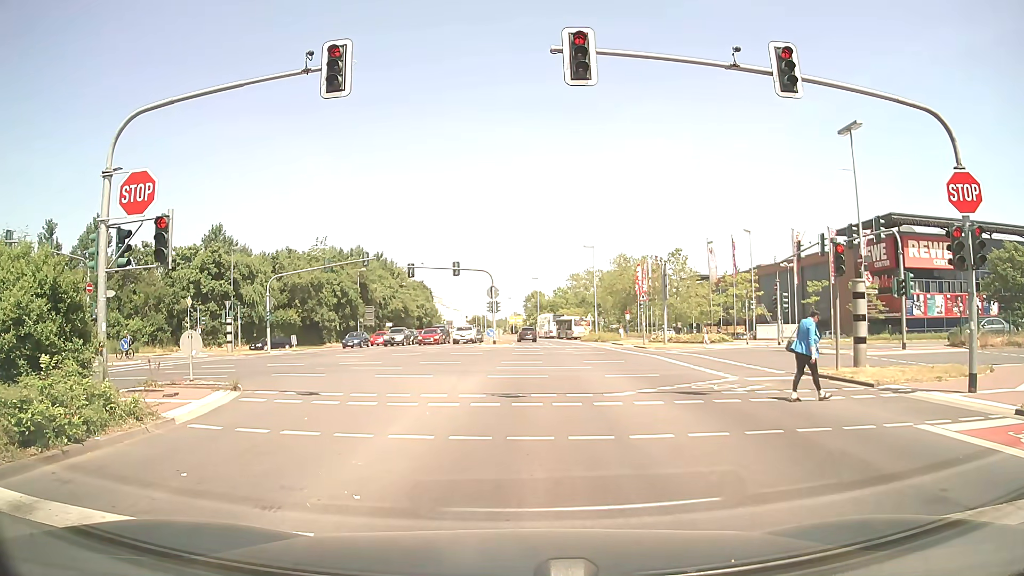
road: secondary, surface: asphalt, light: Day
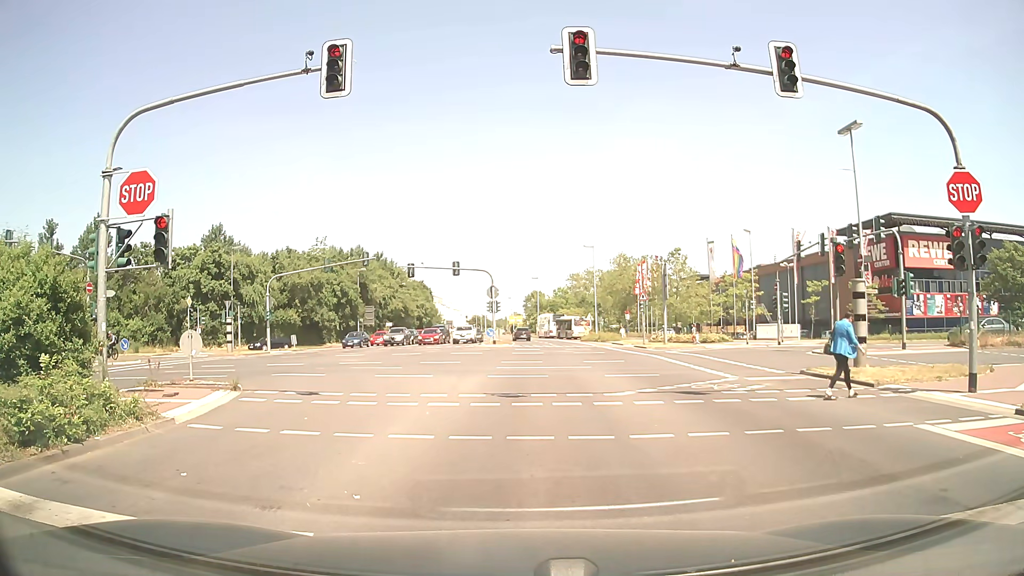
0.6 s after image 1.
(0.0, 0.0) m; 0°
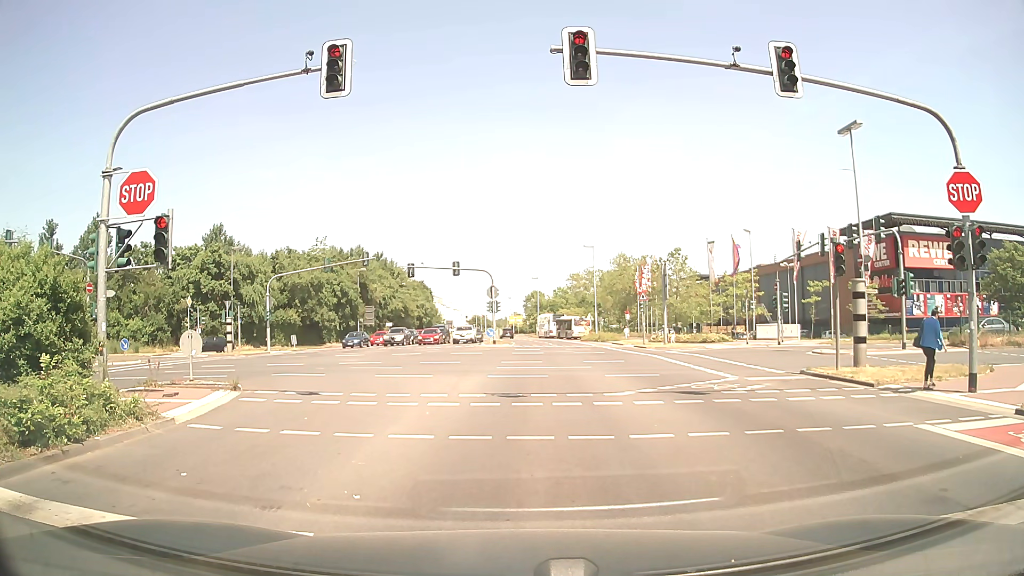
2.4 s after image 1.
(0.0, 0.0) m; 0°
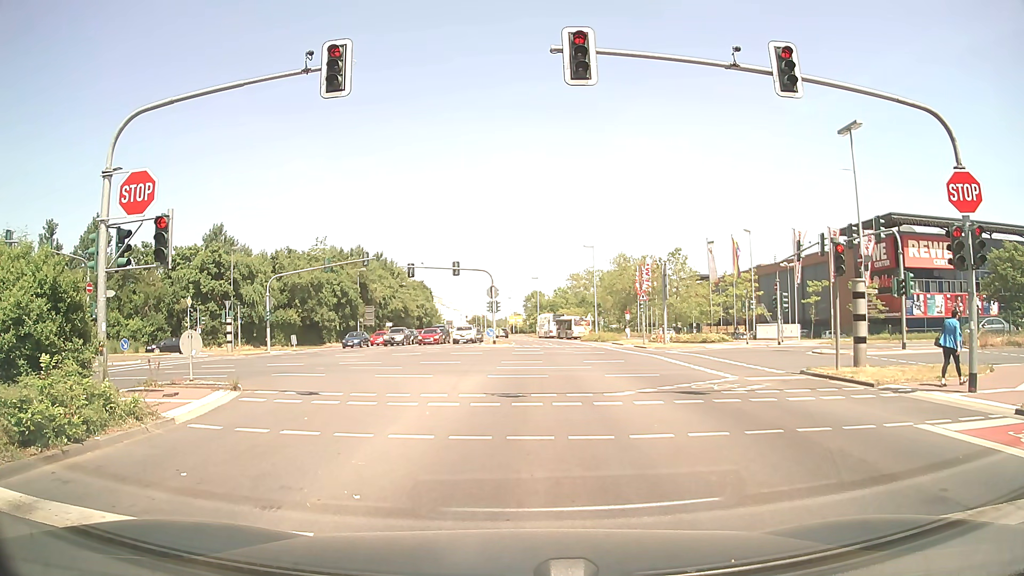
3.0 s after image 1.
(0.0, 0.0) m; 0°
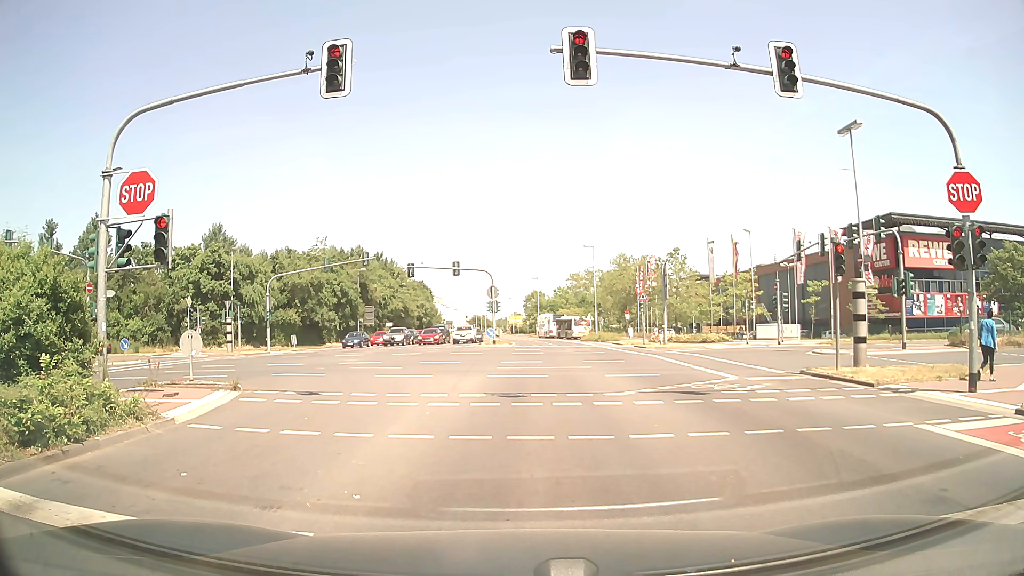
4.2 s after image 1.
(0.0, 0.0) m; 0°
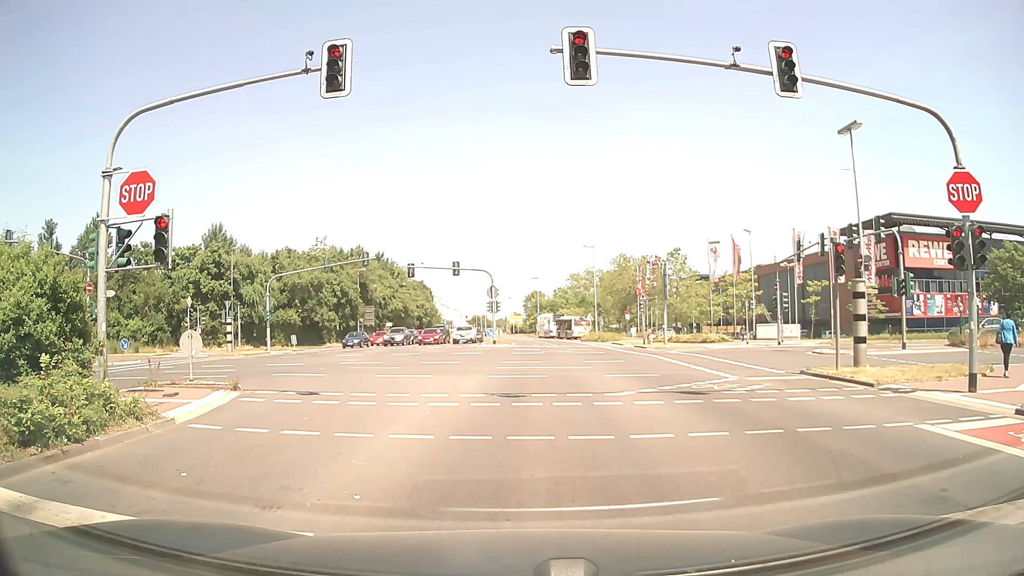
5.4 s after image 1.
(0.0, 0.0) m; 0°
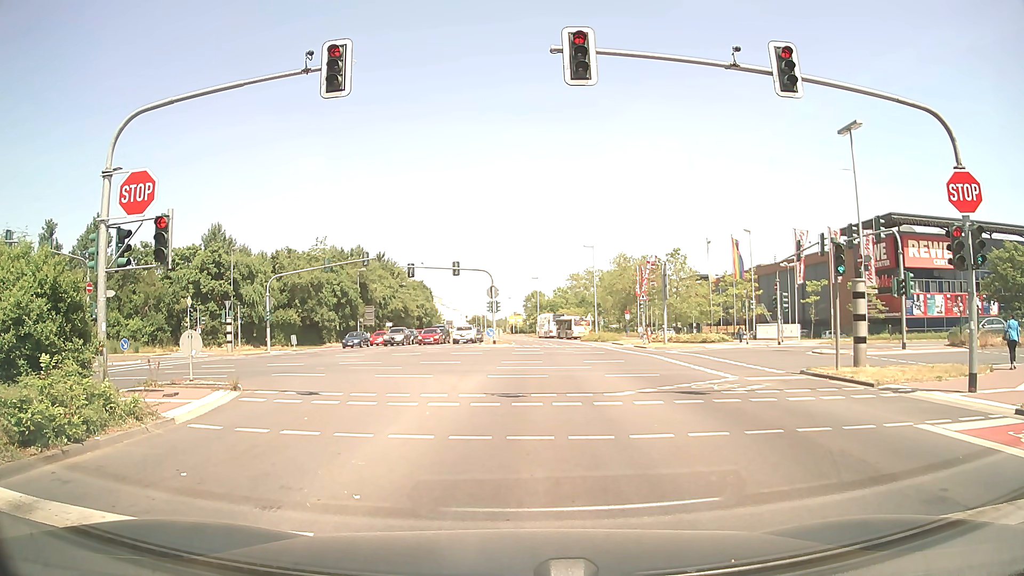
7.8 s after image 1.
(0.0, 0.0) m; 0°
